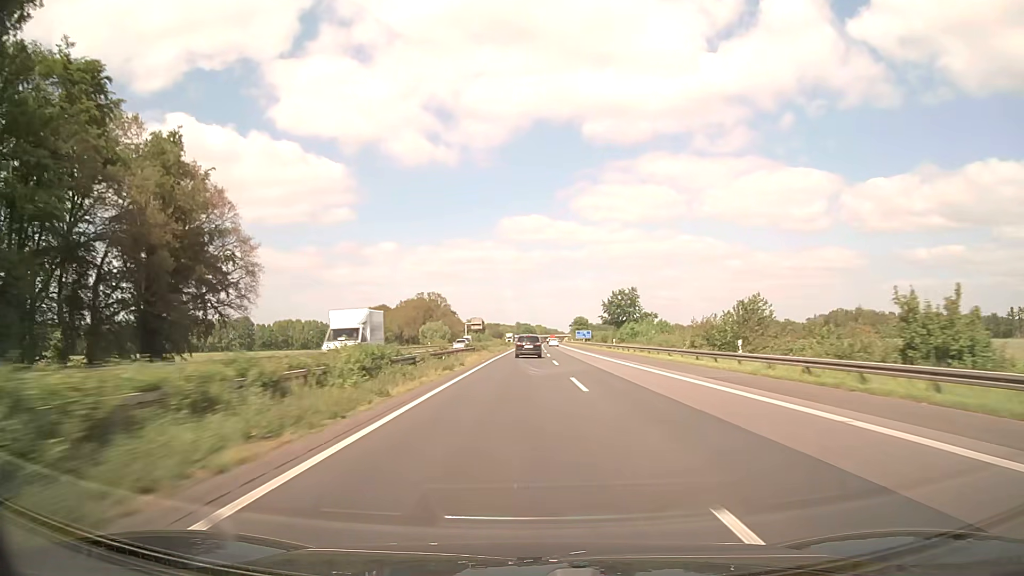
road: motorway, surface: asphalt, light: Day
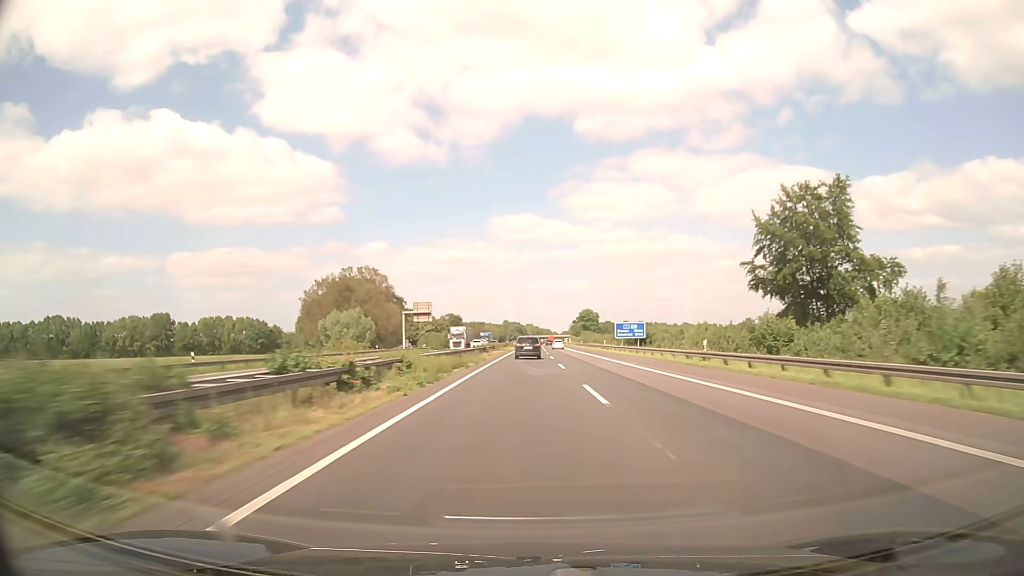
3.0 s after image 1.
(+0.5, +93.7) m; +1°
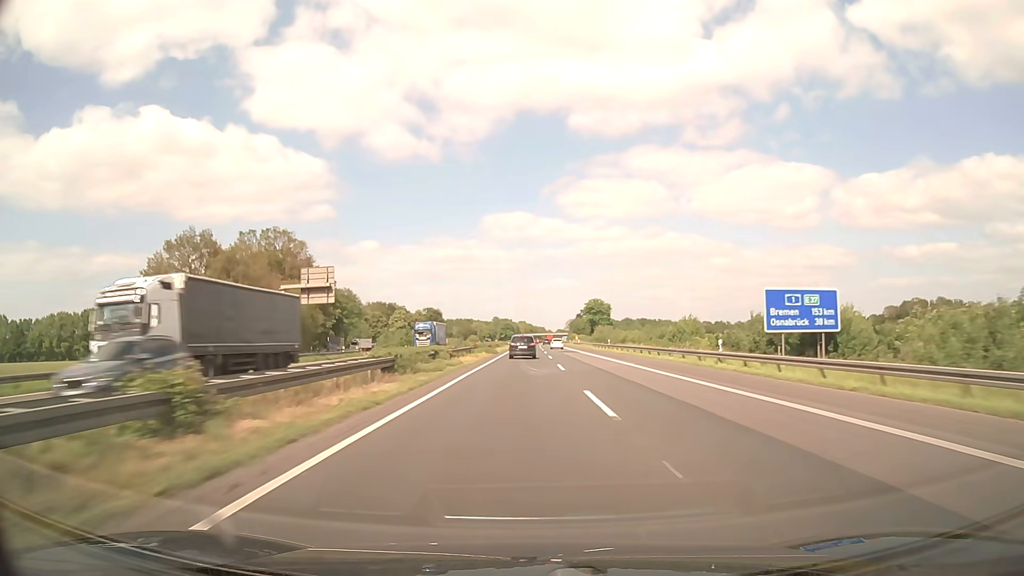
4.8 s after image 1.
(+0.3, +56.5) m; +1°
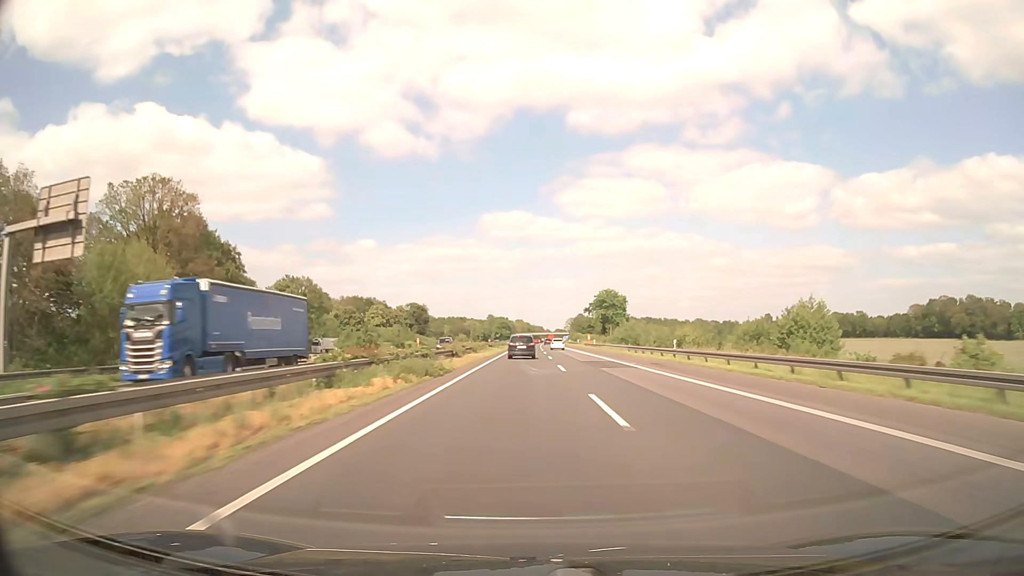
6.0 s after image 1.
(0.0, +37.6) m; 0°
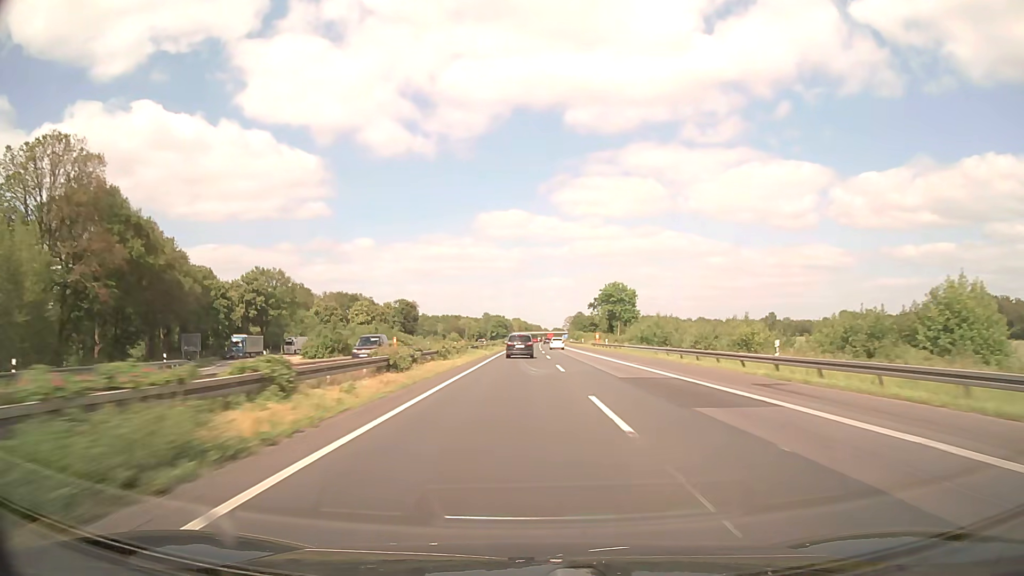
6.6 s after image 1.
(0.0, +18.7) m; 0°
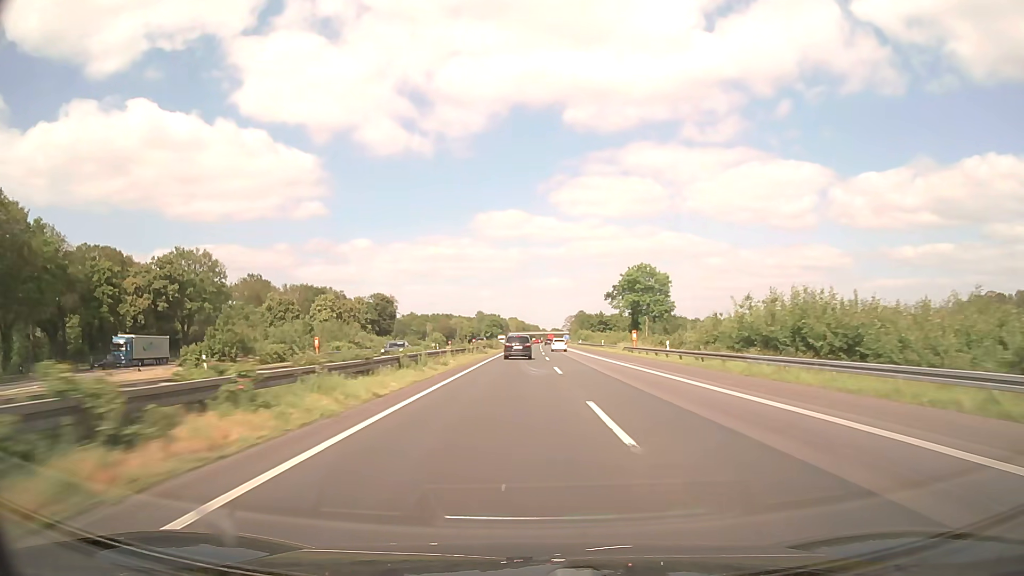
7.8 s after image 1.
(+0.1, +37.3) m; 0°
(0, +10) (0, +20) (0, +30) (0, +40) (0, +50) (0, +60) (0, +70) (0, +80) (0, +90) (0, +100) m
